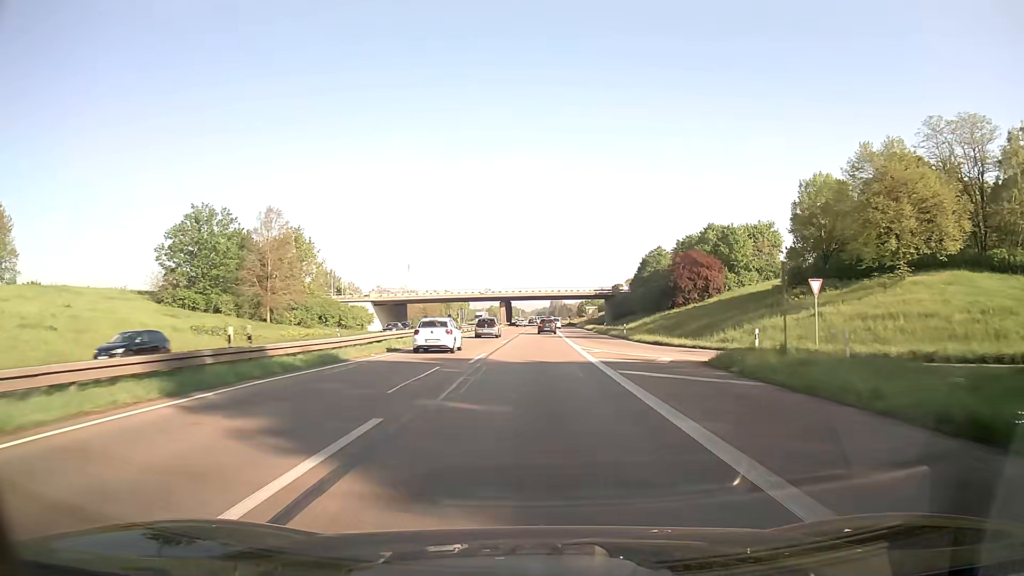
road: trunk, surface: asphalt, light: Day
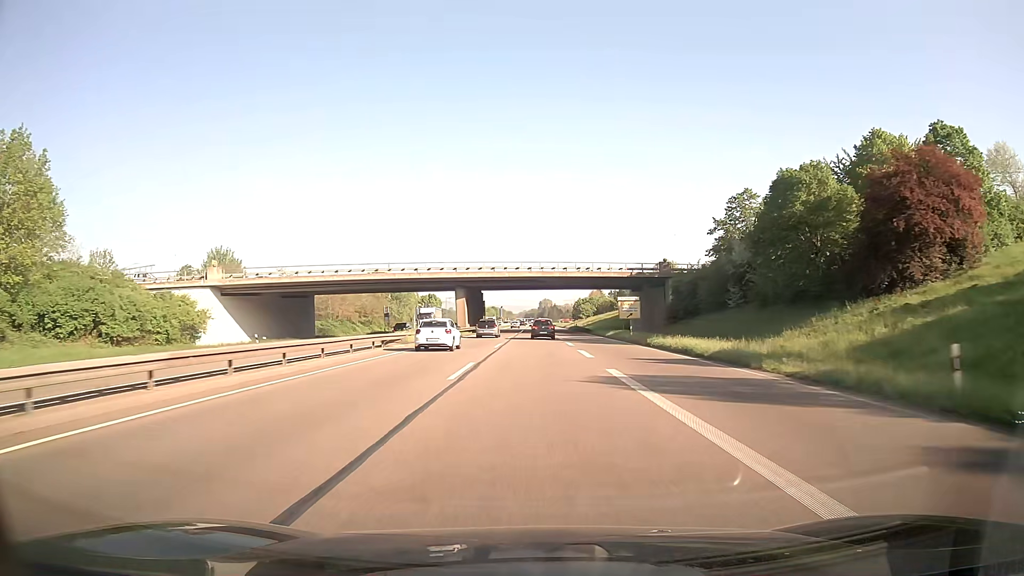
(+0.6, +61.2) m; +1°
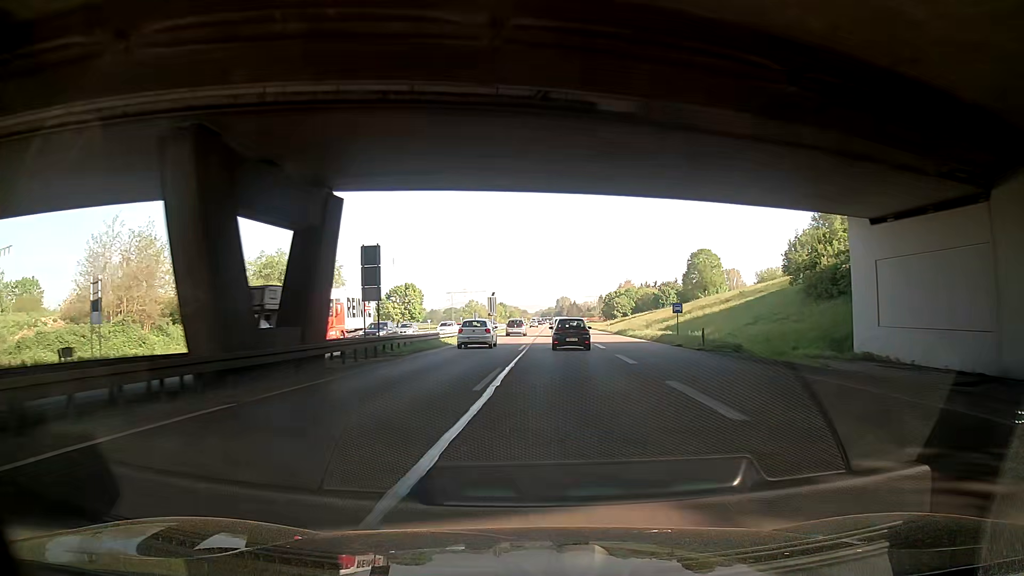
(0.0, +76.2) m; -1°
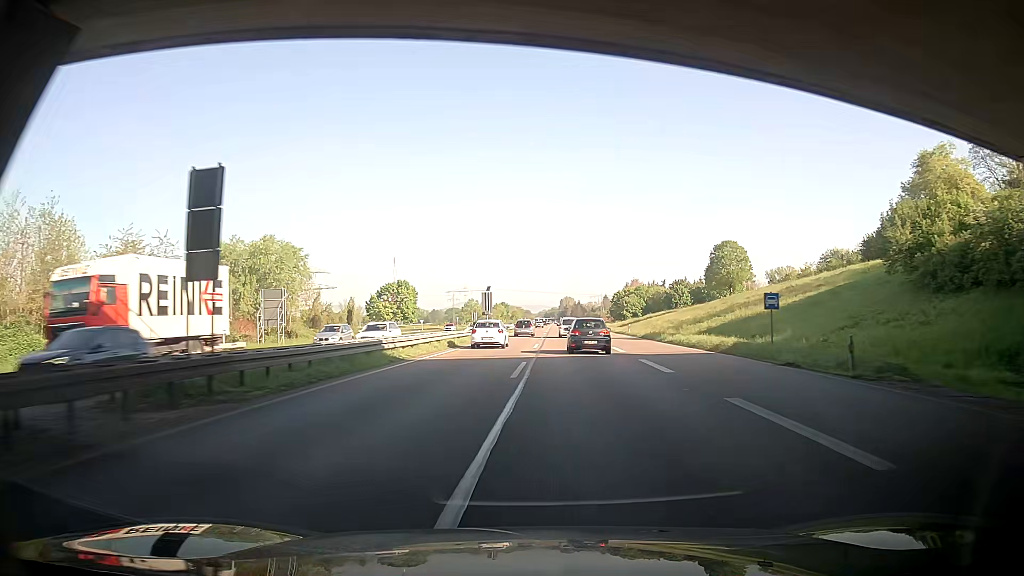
(-0.2, +15.3) m; -1°
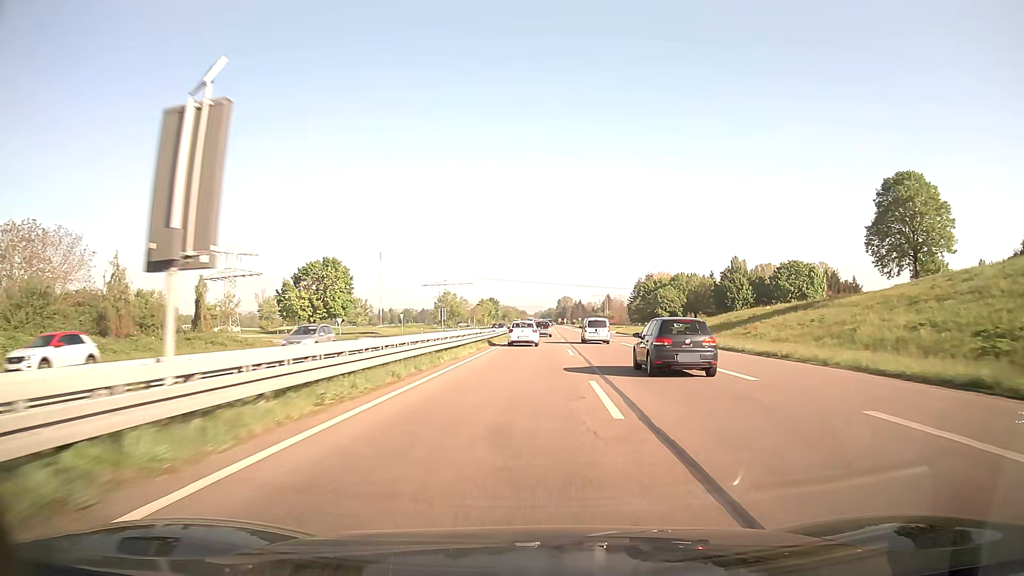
(+0.2, +62.2) m; +1°
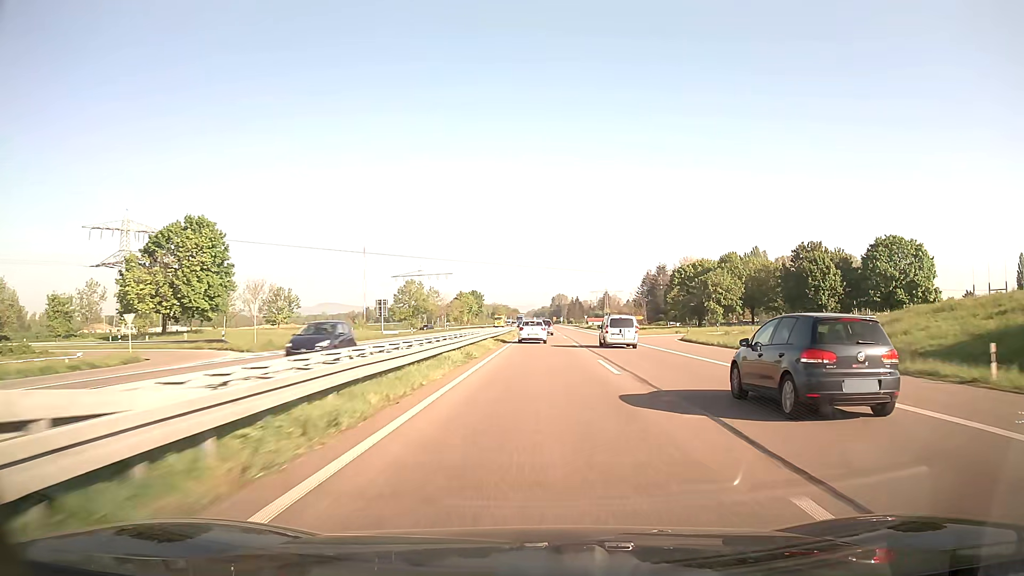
(+0.2, +47.5) m; +1°
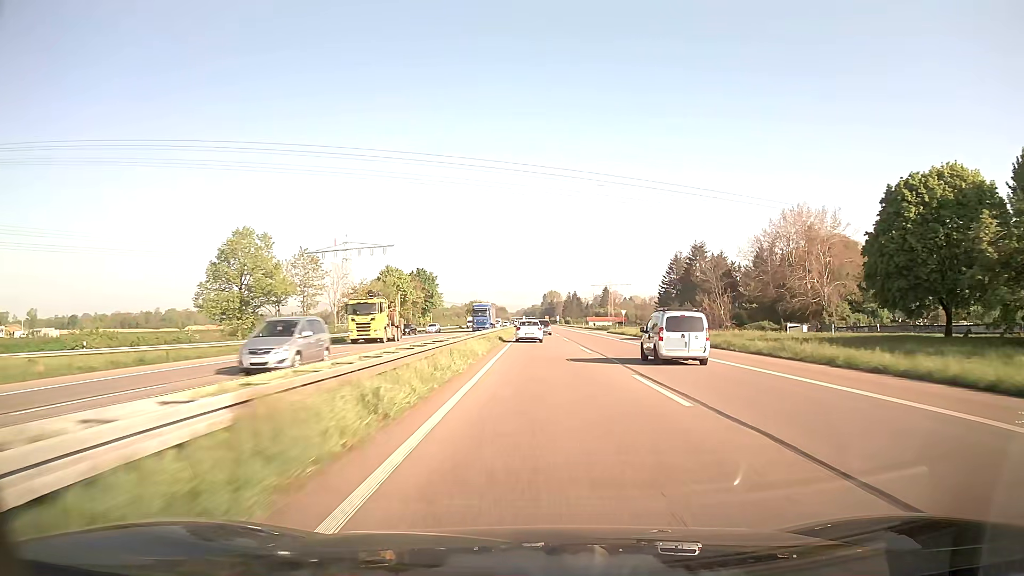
(+0.6, +80.6) m; +1°
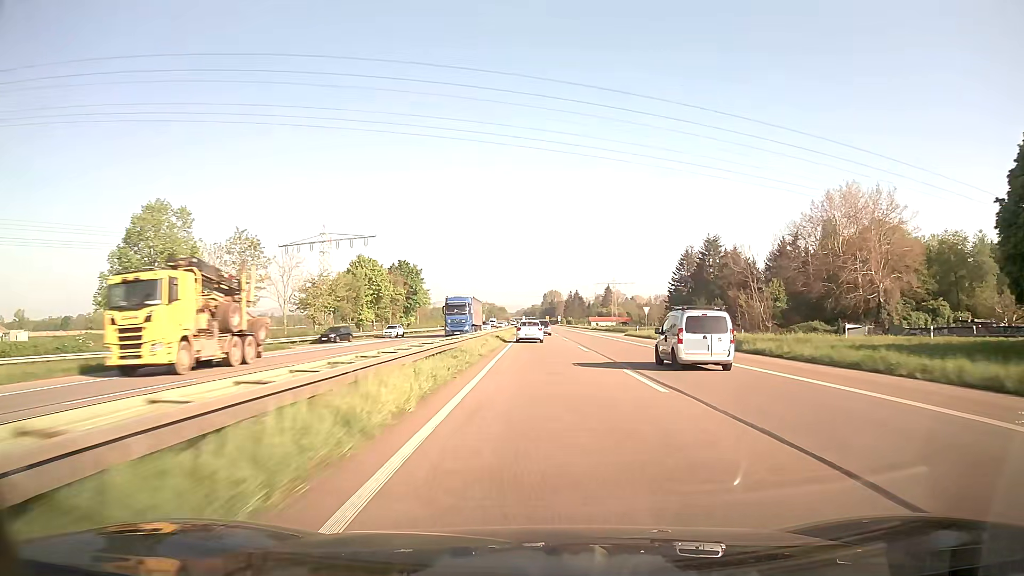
(0.0, +16.3) m; 0°
(0, +10) (0, +20) (0, +30) (0, +40) (0, +50) (0, +60) (0, +70) (0, +80) (0, +90) (0, +100) m
